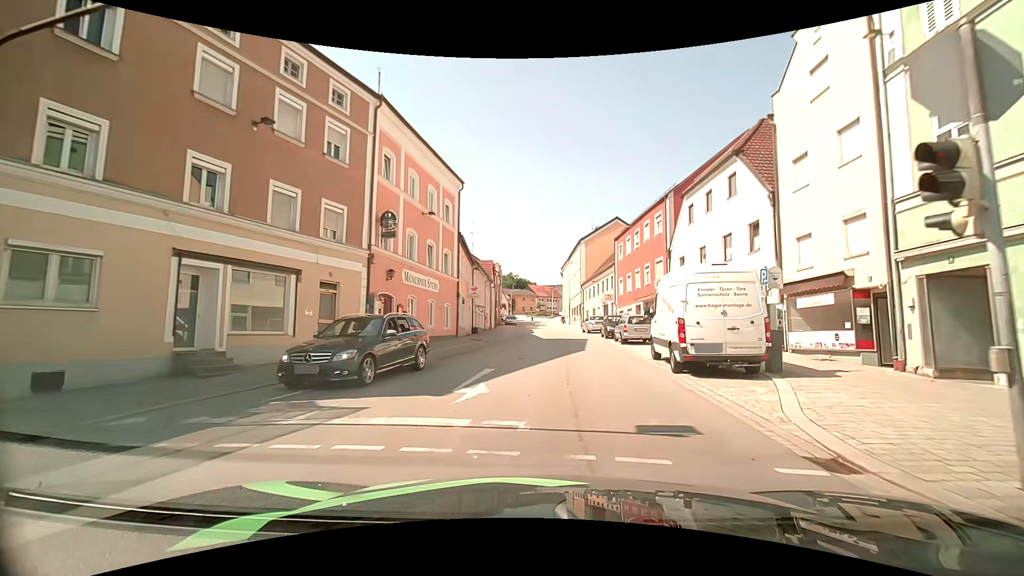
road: tertiary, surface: asphalt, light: Day
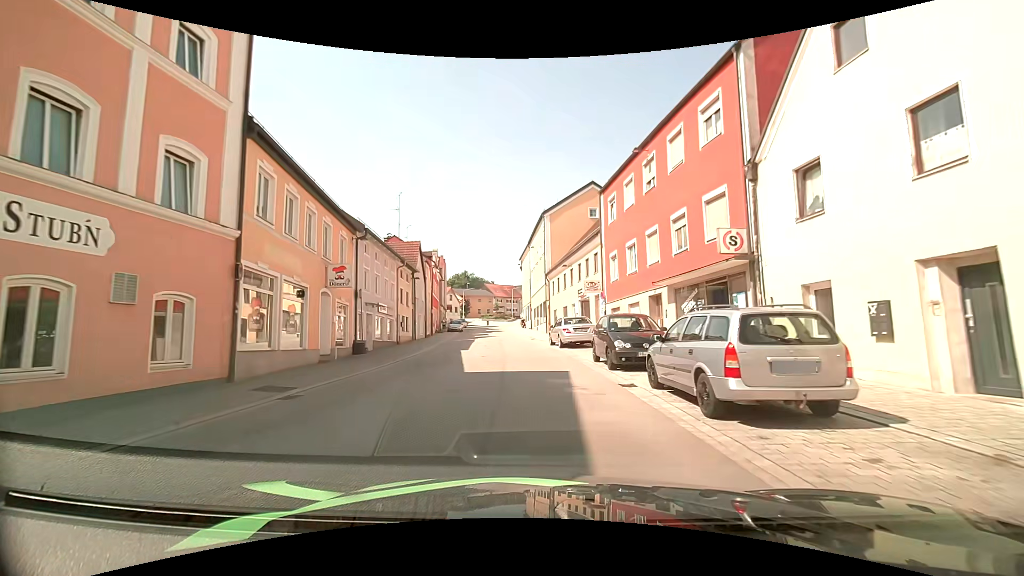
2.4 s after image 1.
(+1.3, +18.4) m; +4°
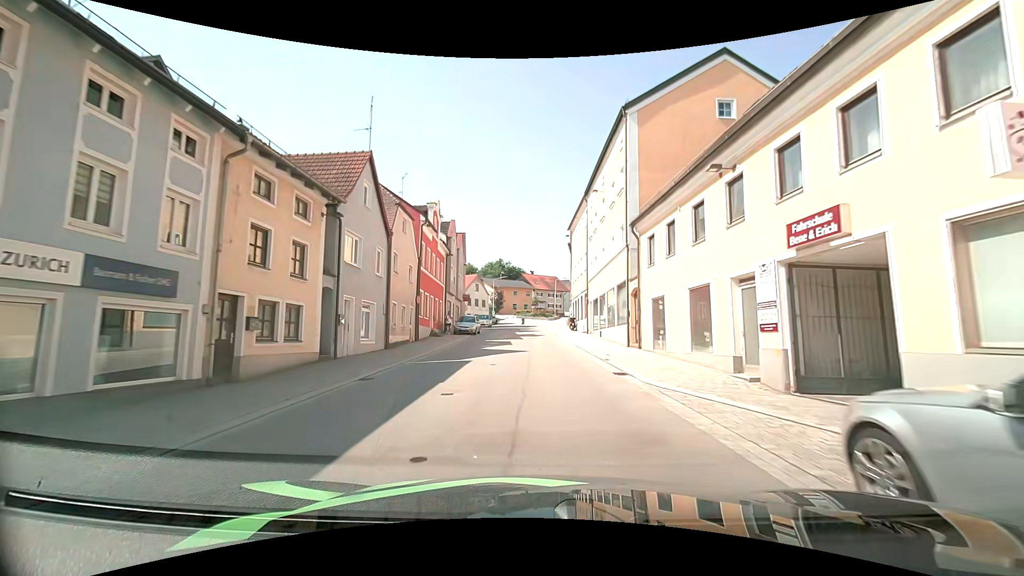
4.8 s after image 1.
(-1.3, +22.6) m; -5°
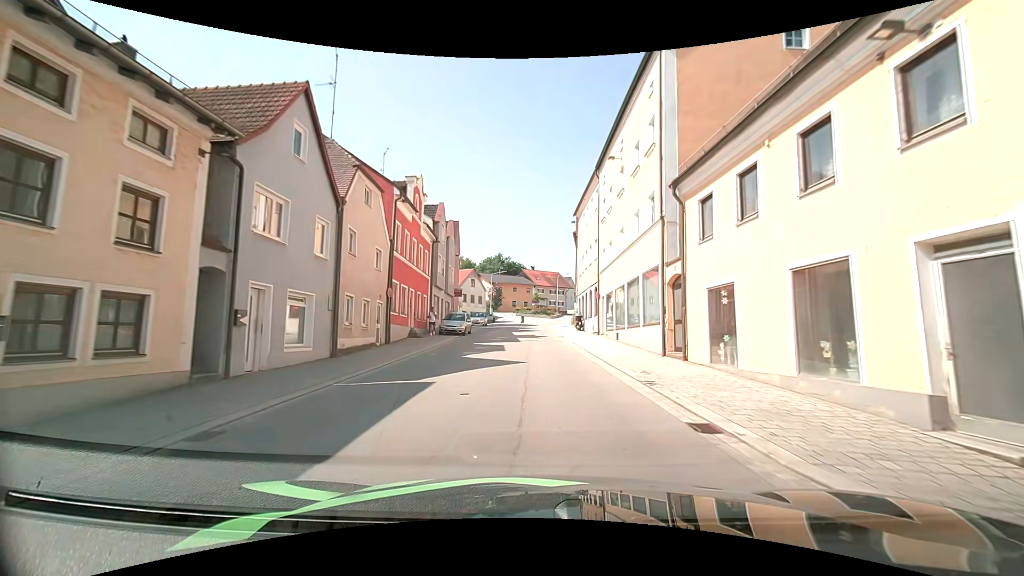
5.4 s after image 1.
(0.0, +6.0) m; 0°
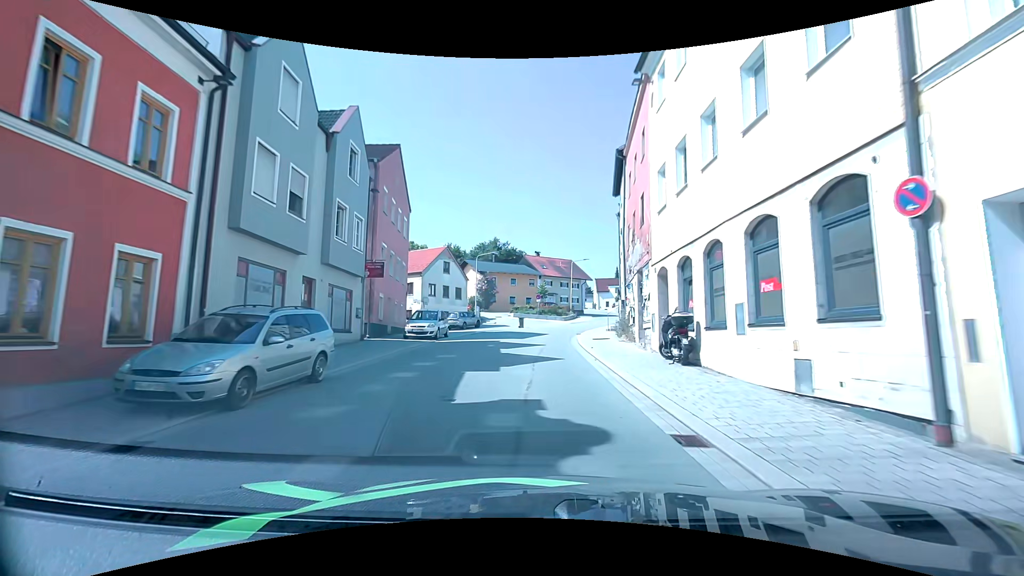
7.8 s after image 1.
(-0.1, +25.1) m; -1°
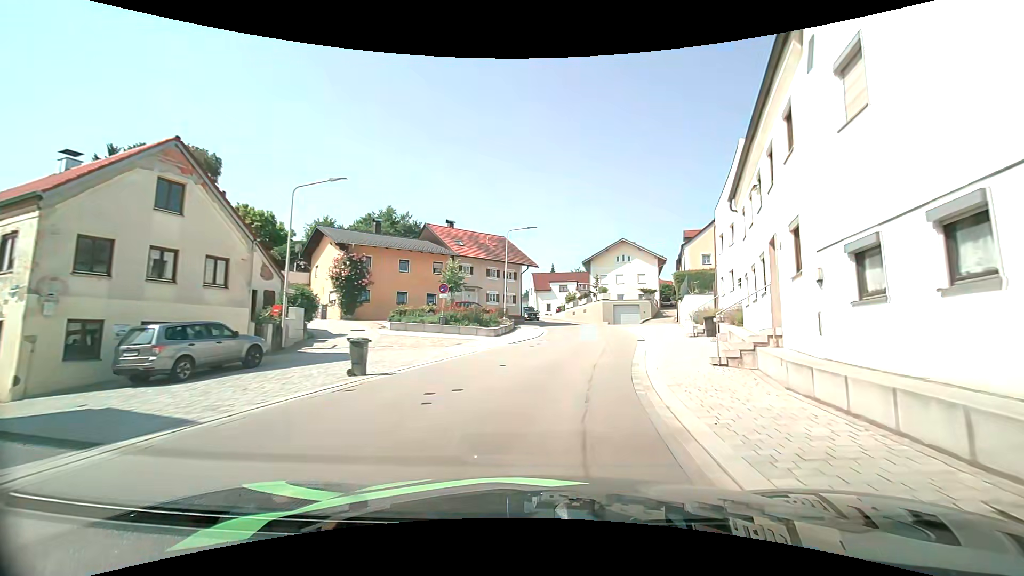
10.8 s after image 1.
(+0.7, +30.0) m; +7°
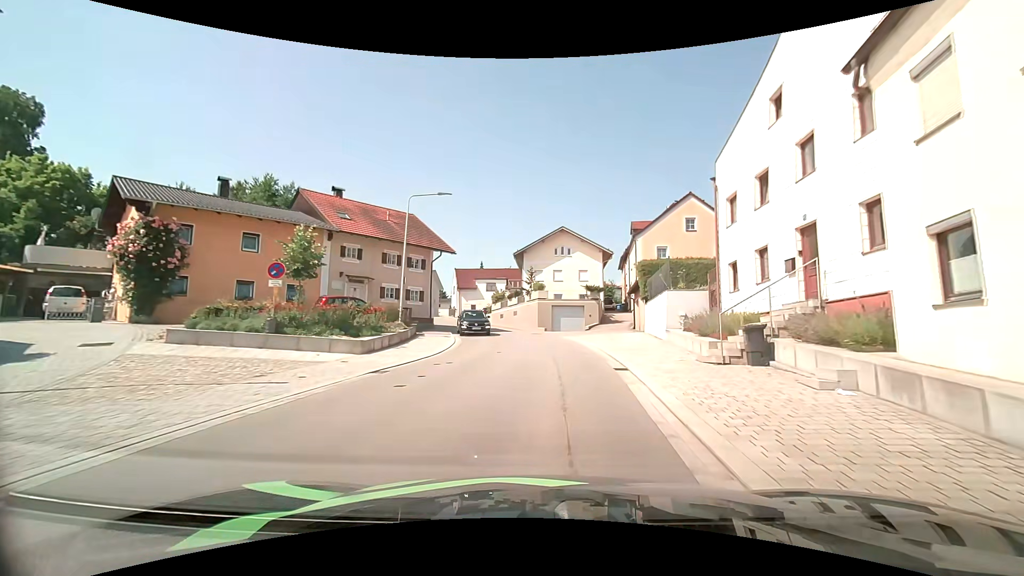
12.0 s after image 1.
(+1.0, +11.8) m; +8°
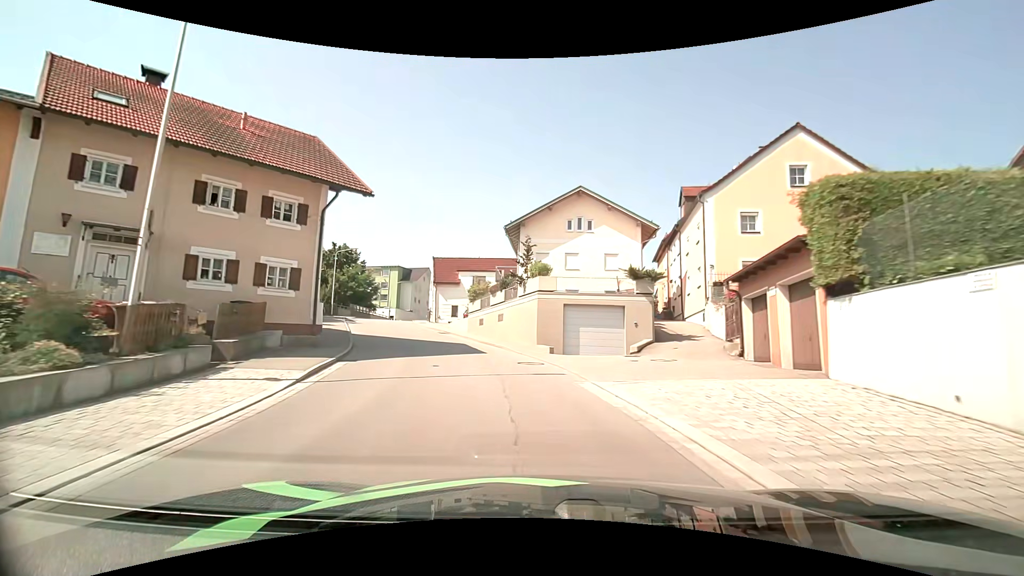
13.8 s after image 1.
(+0.7, +17.9) m; +1°
(-1, +10) (-3, +20) (-6, +29) (-10, +38) (-13, +48) (-16, +57) (-18, +67) (-19, +77) (-20, +87) (-20, +97) m
